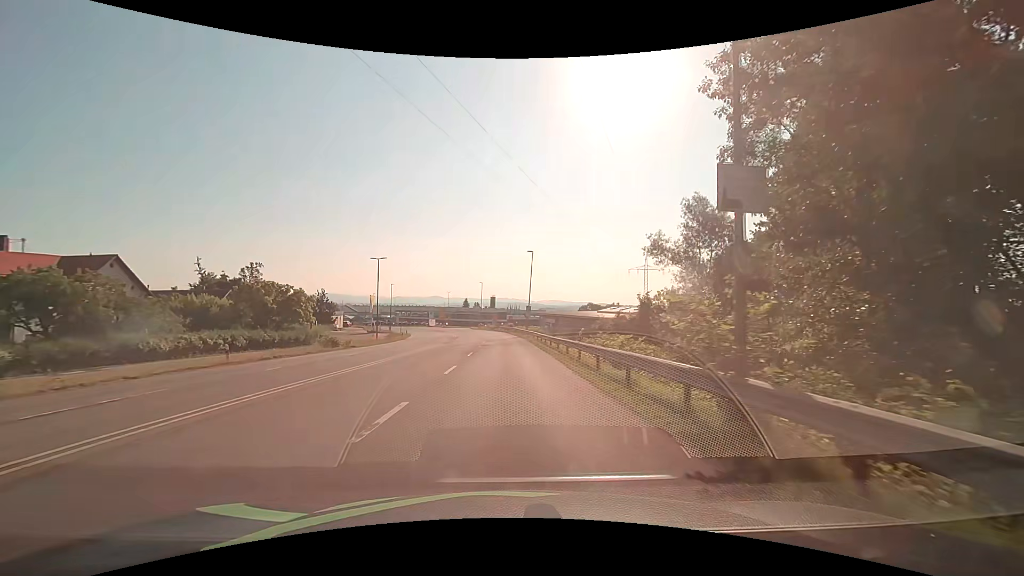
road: secondary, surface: asphalt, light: Day
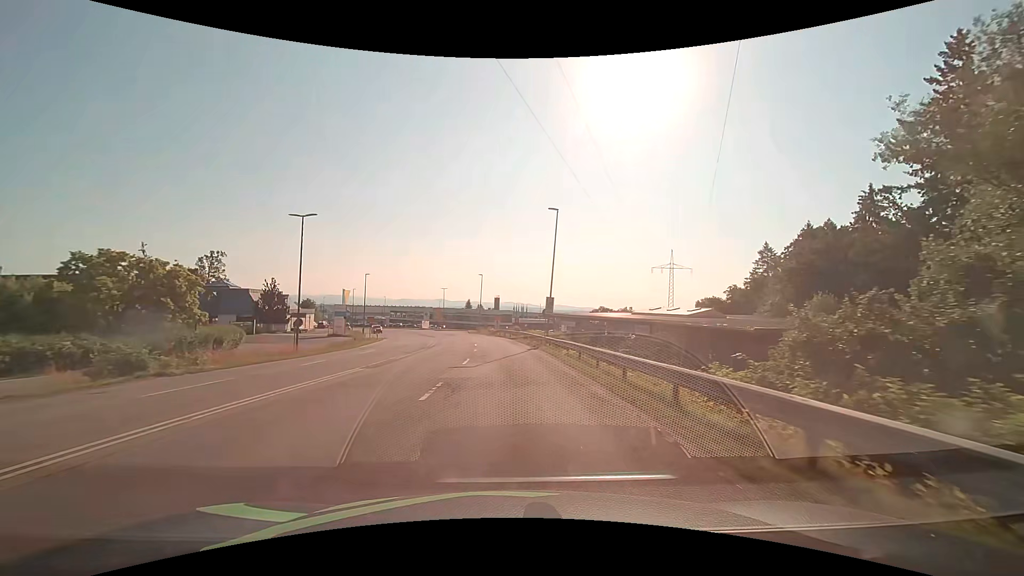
(-0.2, +23.1) m; -1°
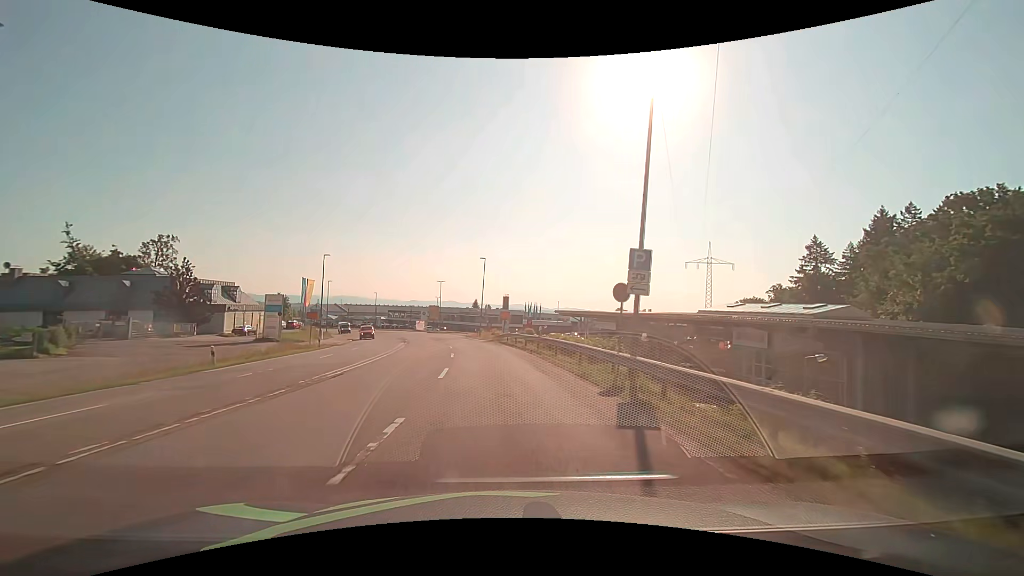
(-0.1, +23.0) m; -1°
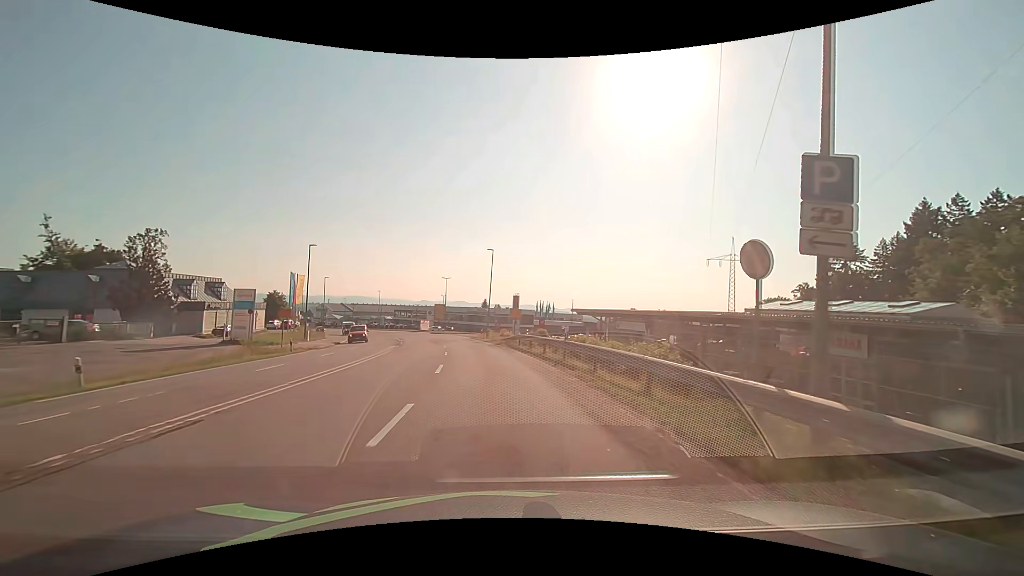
(-0.1, +7.6) m; -1°
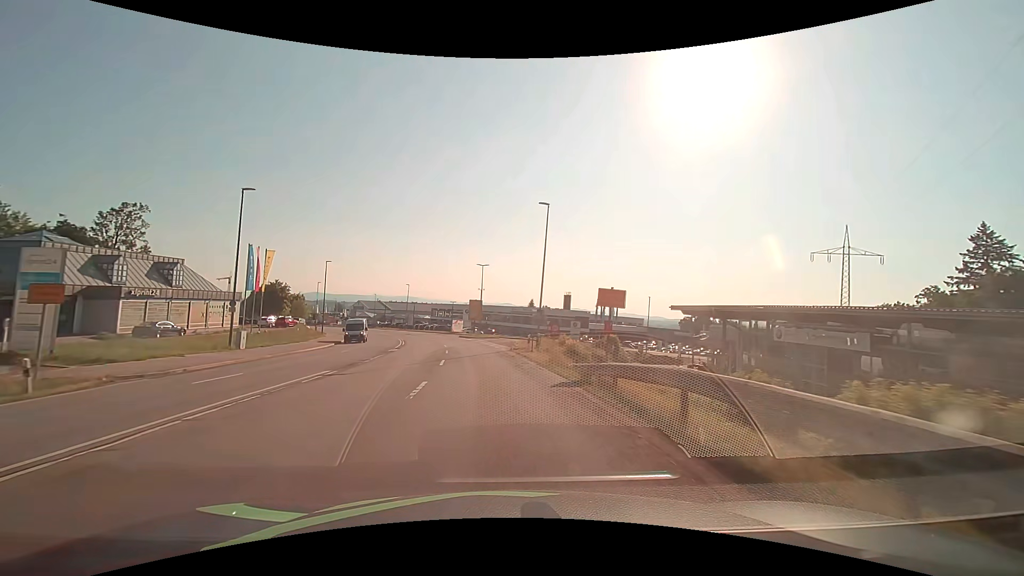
(-1.1, +22.9) m; -5°
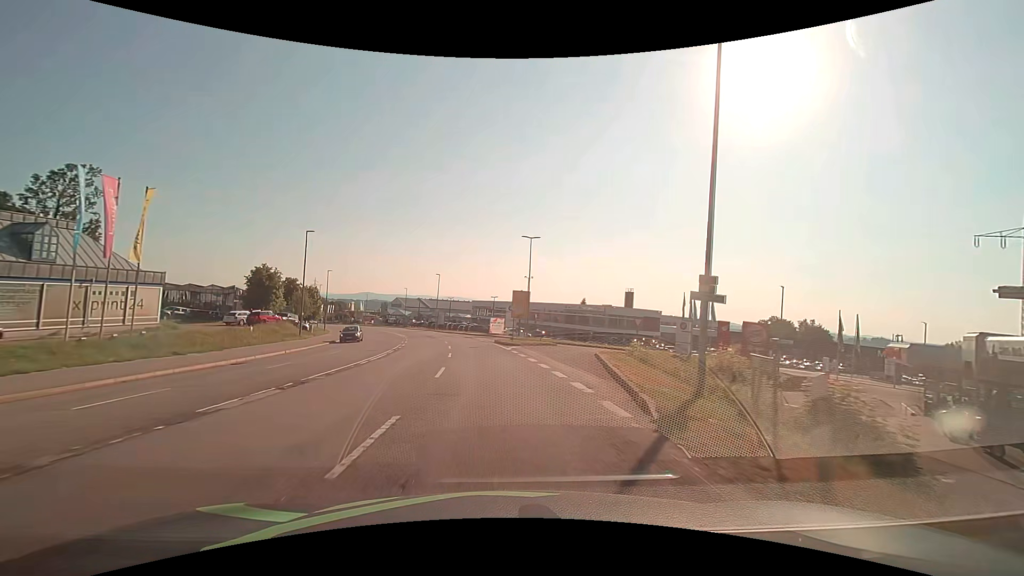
(-1.1, +23.0) m; -5°
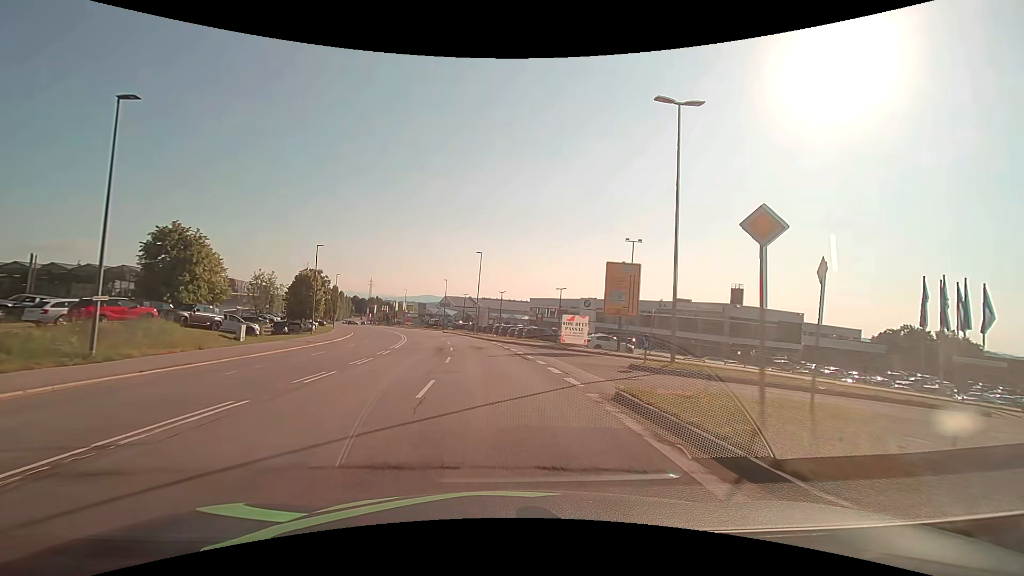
(-1.7, +30.6) m; -7°
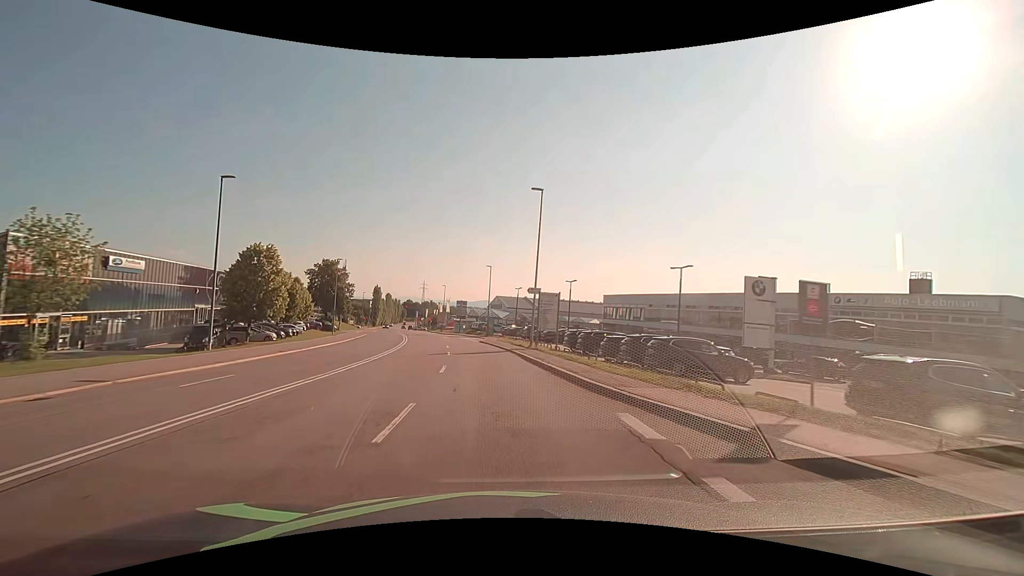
(-1.8, +30.5) m; -6°
